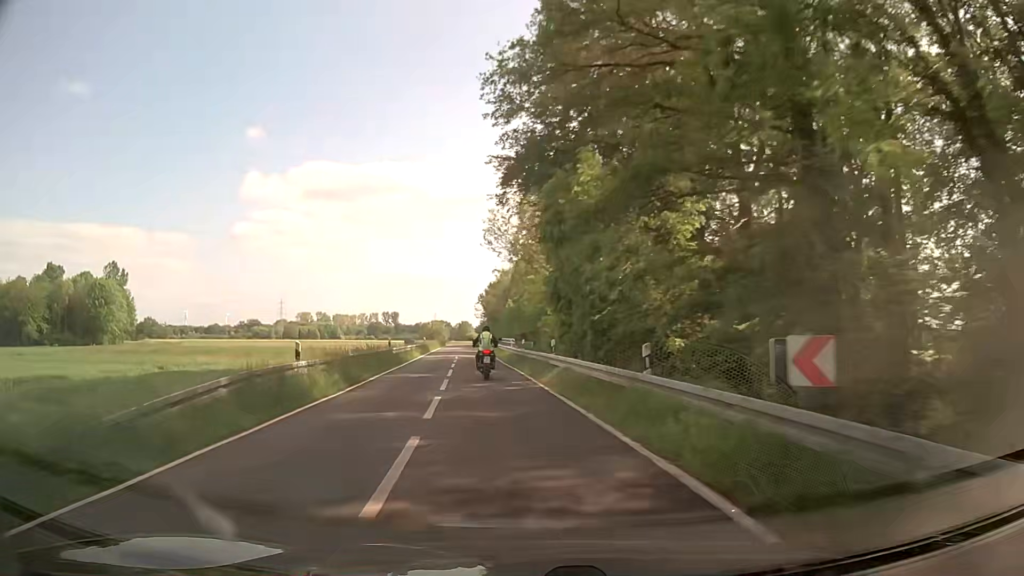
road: secondary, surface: asphalt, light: Day
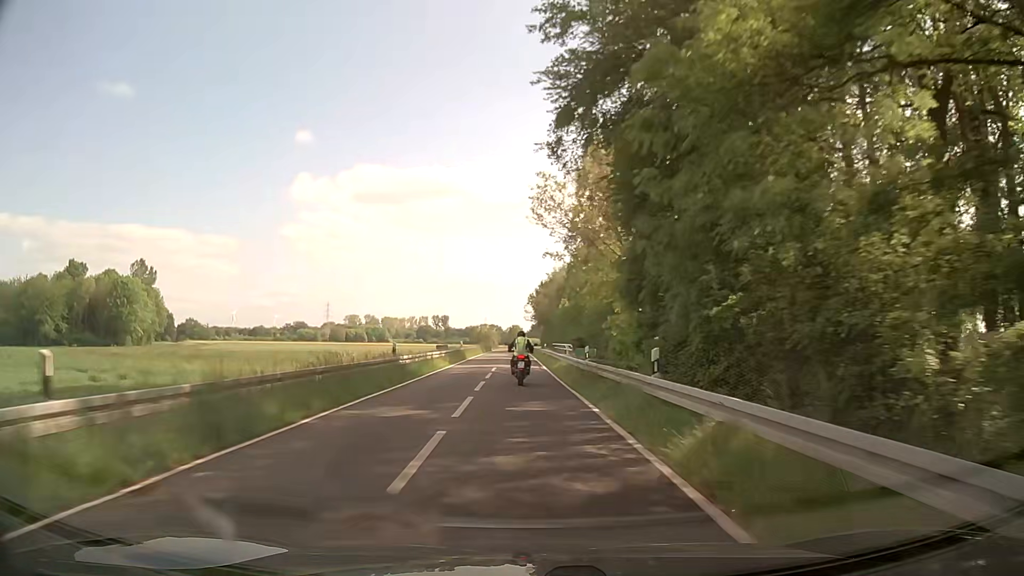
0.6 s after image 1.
(-0.7, +11.2) m; -6°
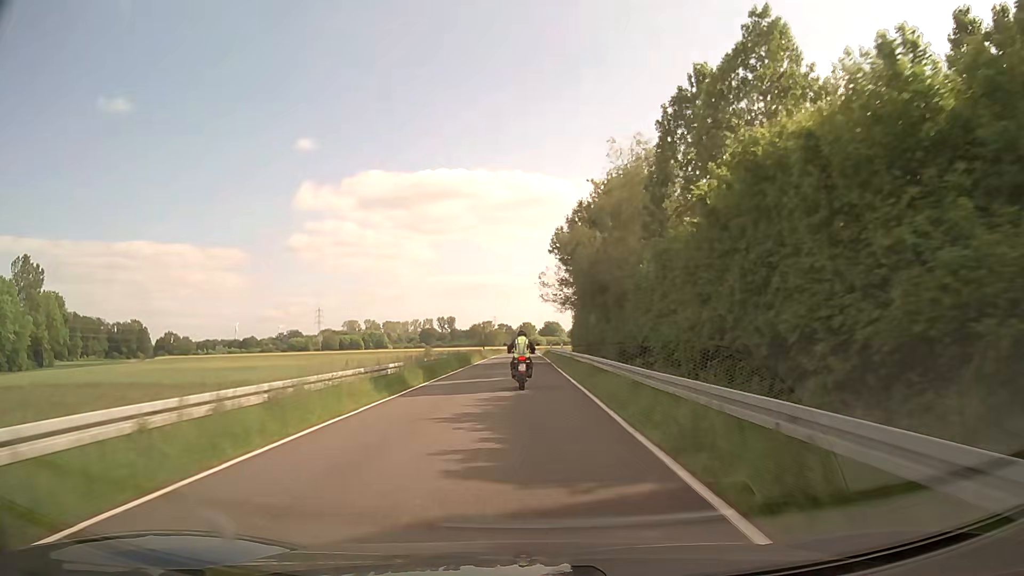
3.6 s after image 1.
(-1.5, +58.5) m; -1°
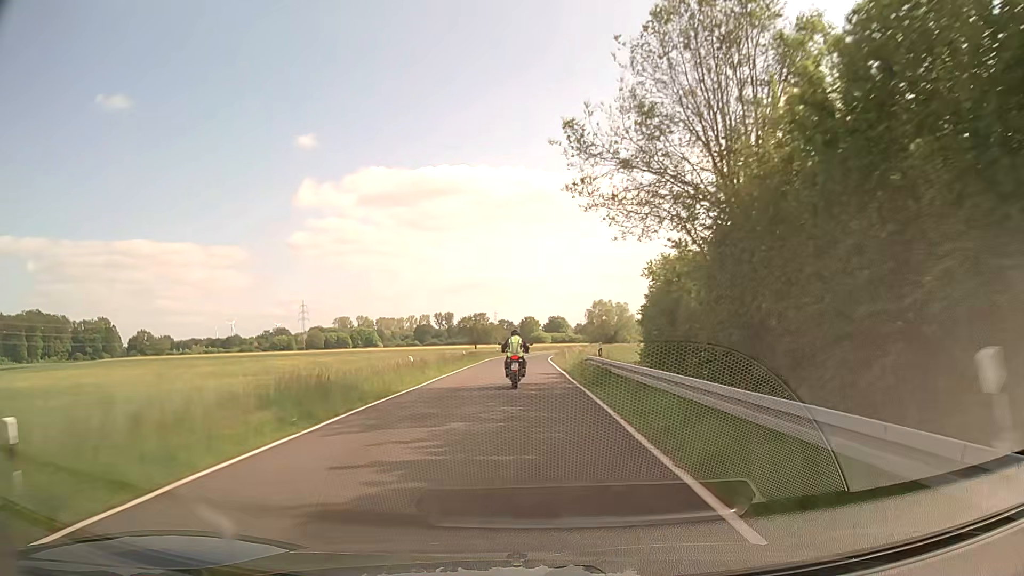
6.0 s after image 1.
(-0.2, +47.4) m; -1°
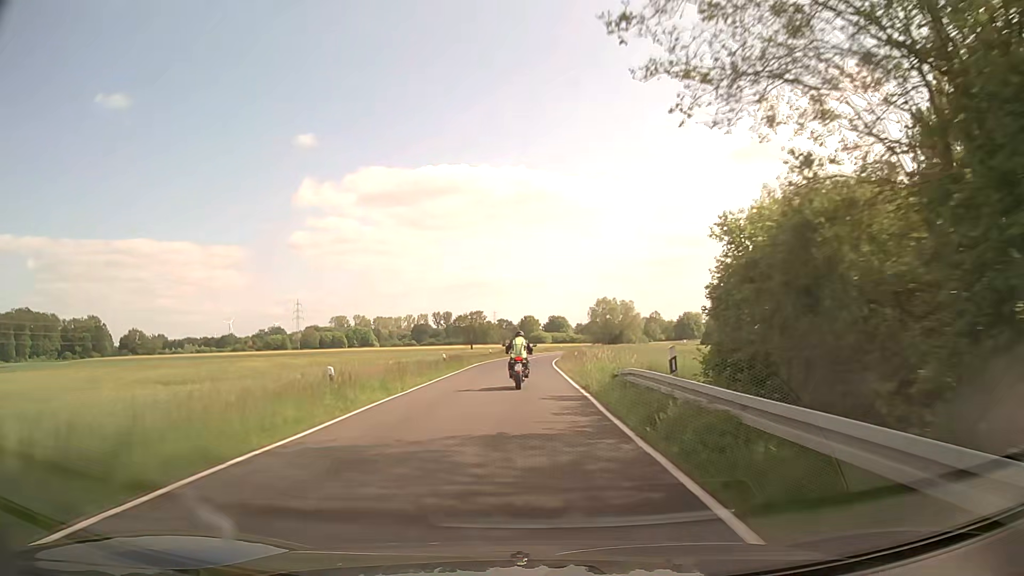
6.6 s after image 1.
(+0.1, +11.8) m; 0°
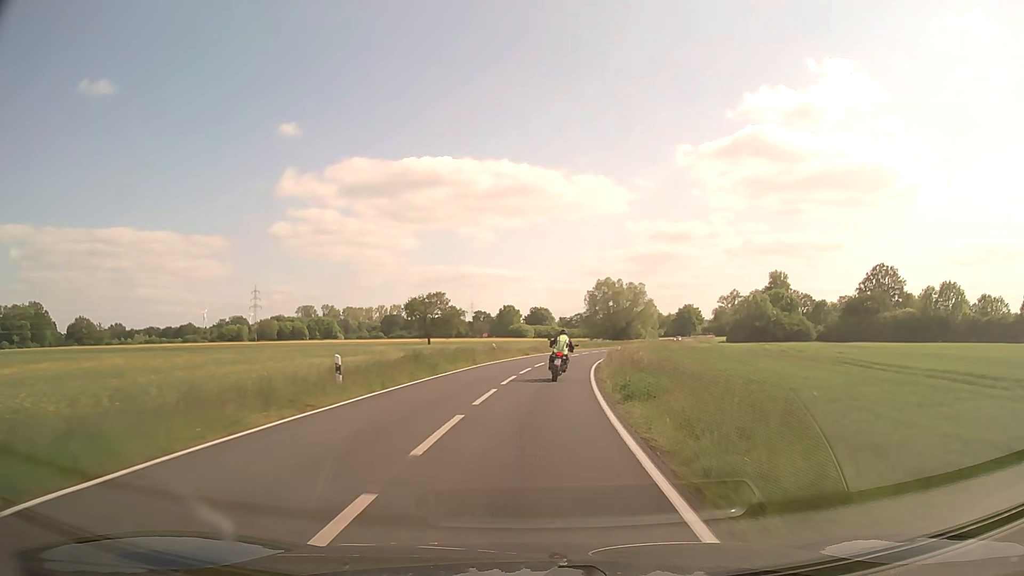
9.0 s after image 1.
(+0.4, +47.6) m; +1°
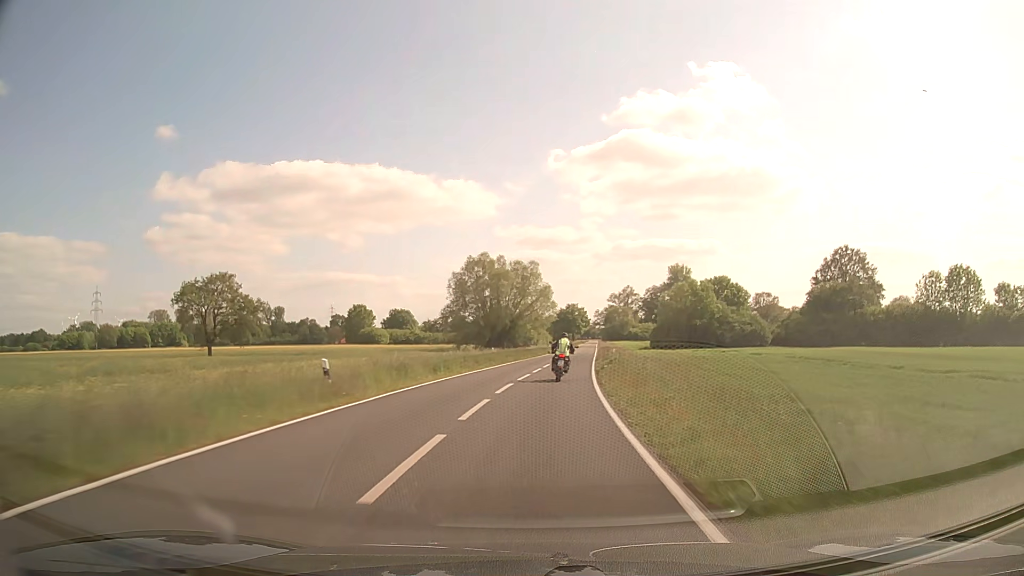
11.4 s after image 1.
(+4.5, +49.8) m; +11°
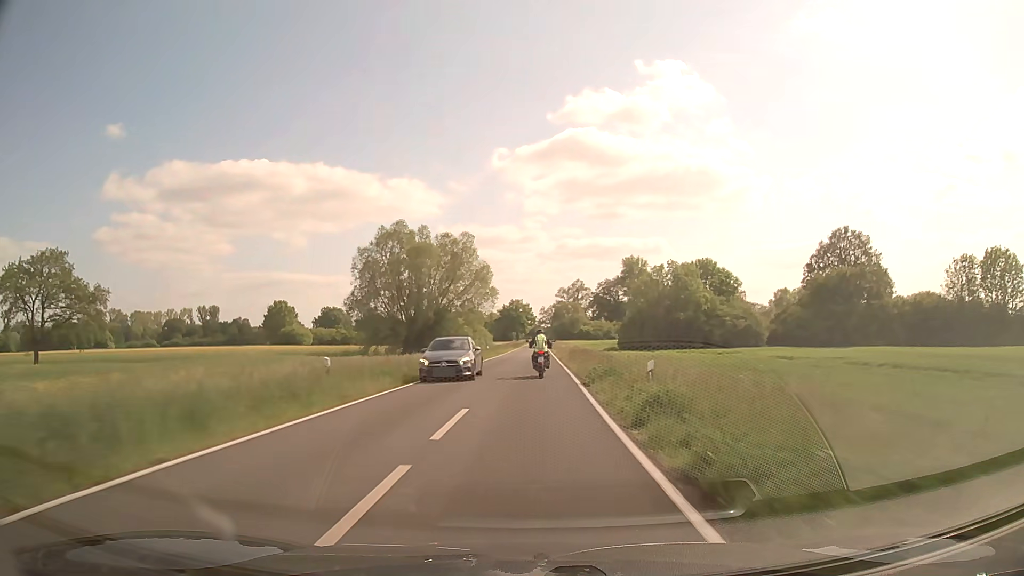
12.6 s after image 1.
(+1.3, +26.4) m; +5°
(0, +10) (0, +20) (0, +30) (+1, +40) (+1, +50) (+1, +60) (+1, +70) (+1, +80) (+2, +90) (+2, +100) m
